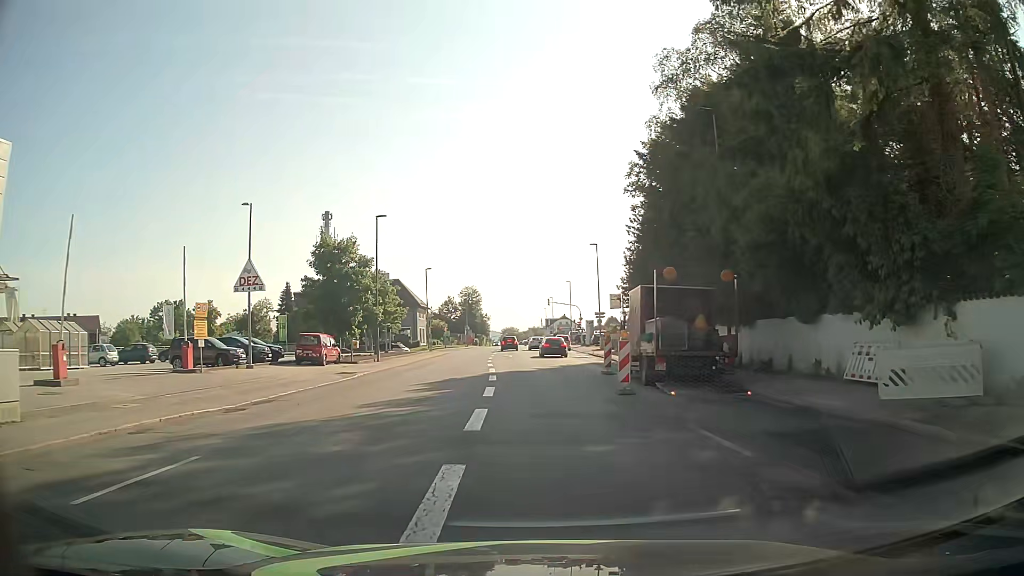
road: tertiary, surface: asphalt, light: Day
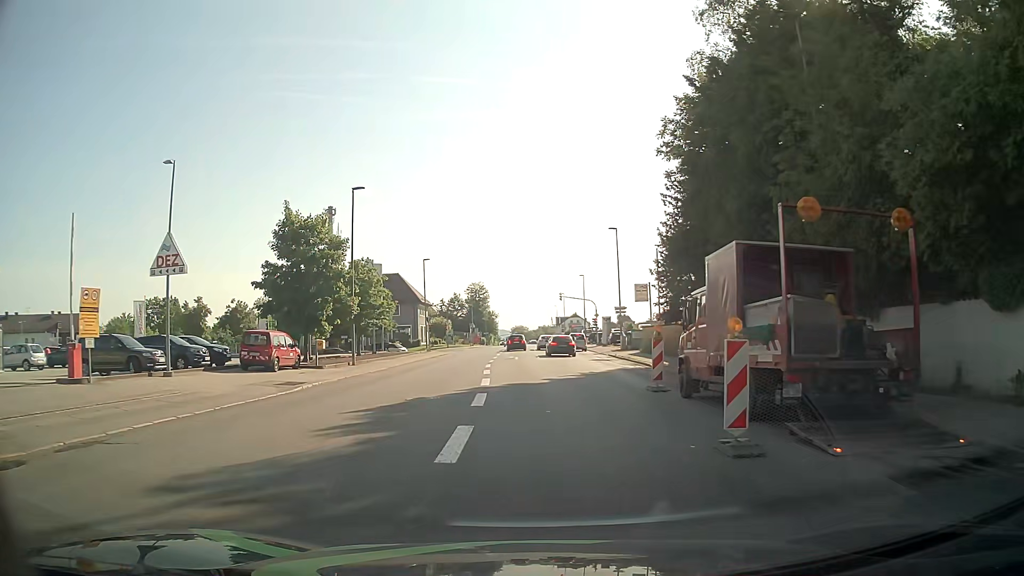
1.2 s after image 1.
(0.0, +8.9) m; 0°
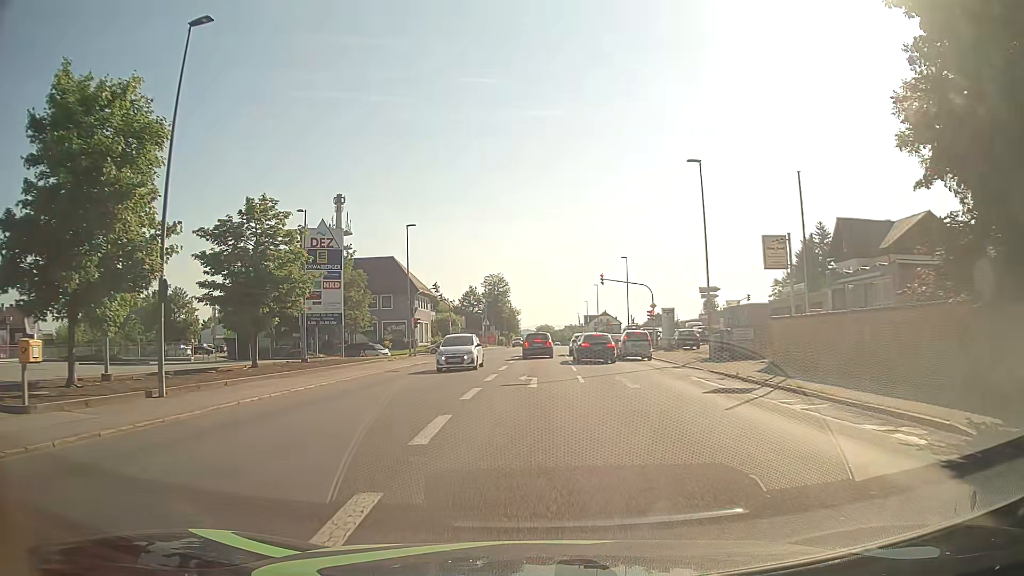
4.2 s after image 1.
(-0.7, +22.8) m; -3°
(0, +10) (0, +20) (0, +30) (0, +40) (0, +50) (0, +60) (-4, +69) (-14, +72) (-24, +72) (-34, +72) m
